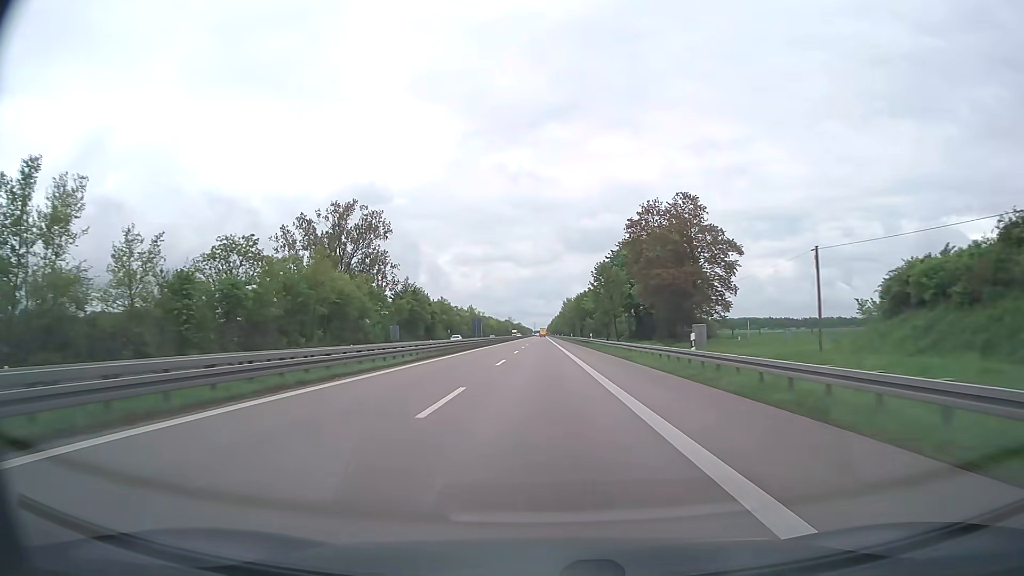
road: trunk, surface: asphalt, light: Day
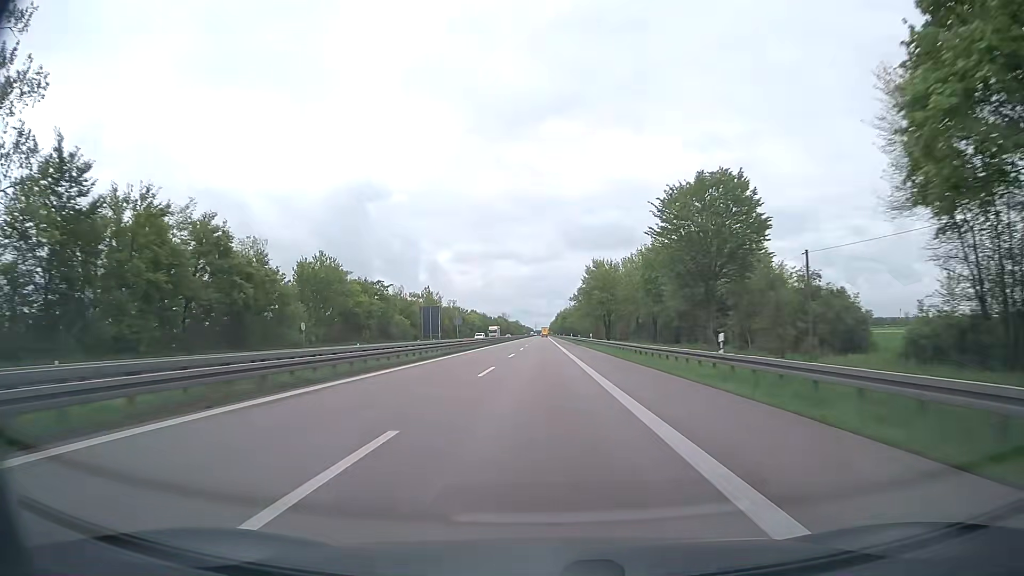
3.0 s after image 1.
(-0.3, +97.4) m; 0°
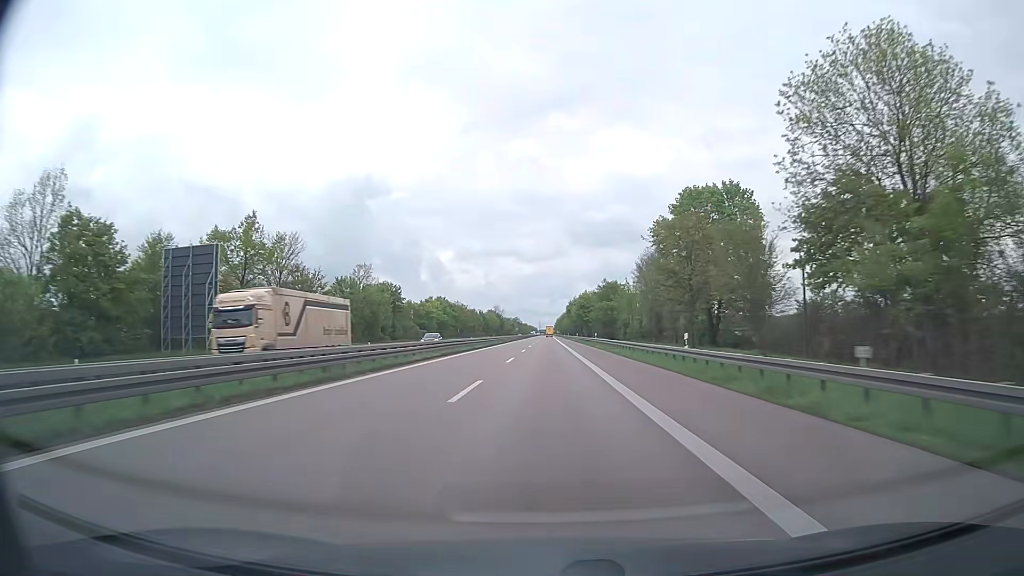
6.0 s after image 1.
(+0.1, +98.1) m; 0°
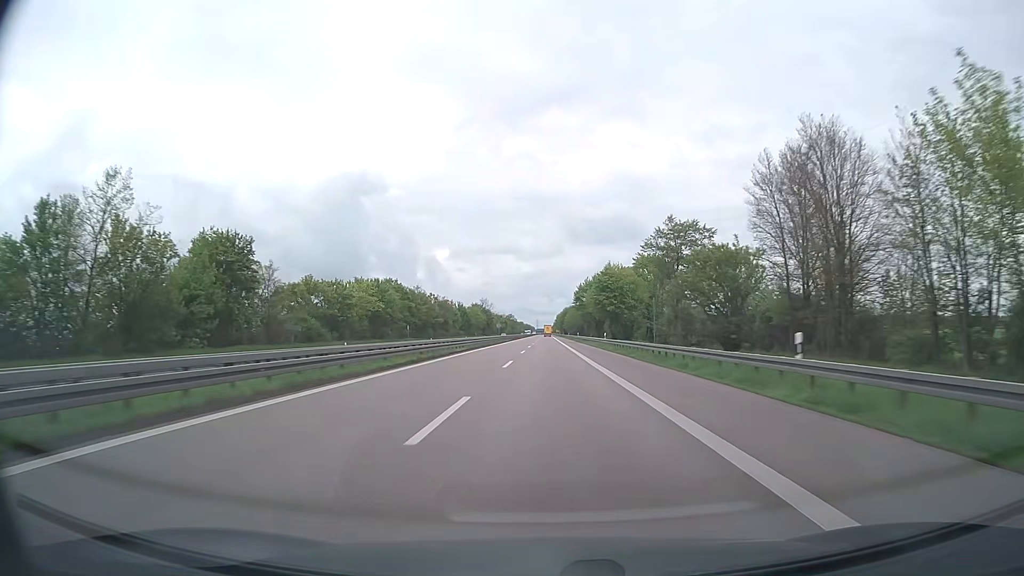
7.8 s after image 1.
(0.0, +59.0) m; 0°
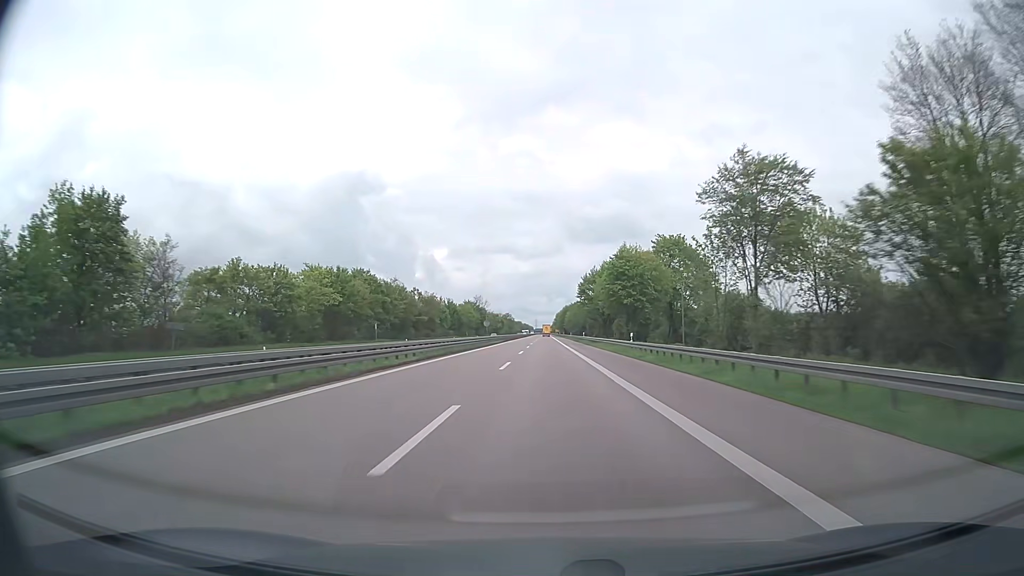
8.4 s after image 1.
(0.0, +19.7) m; 0°
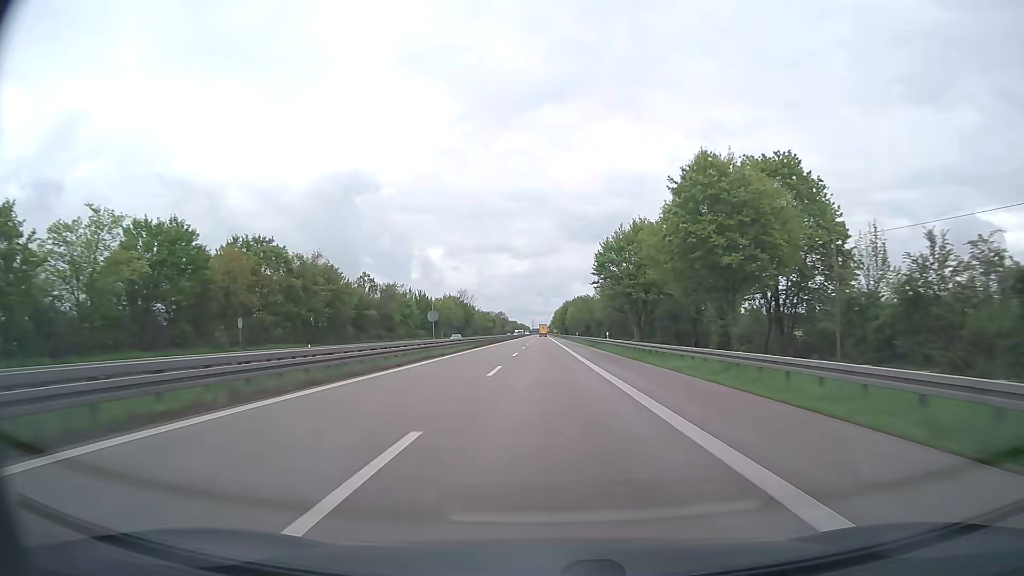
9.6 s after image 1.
(+0.1, +39.2) m; 0°
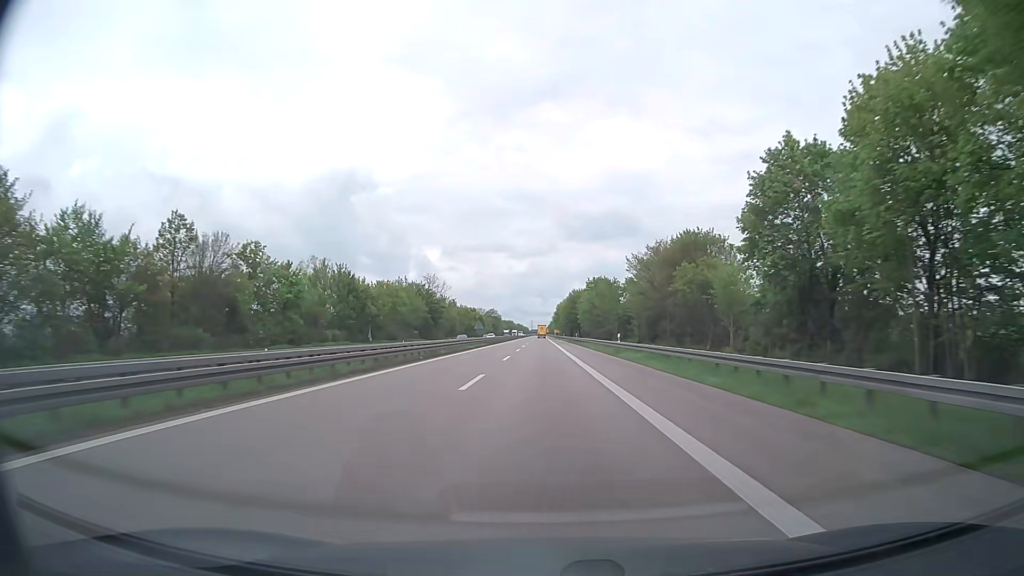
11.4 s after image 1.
(0.0, +58.9) m; 0°
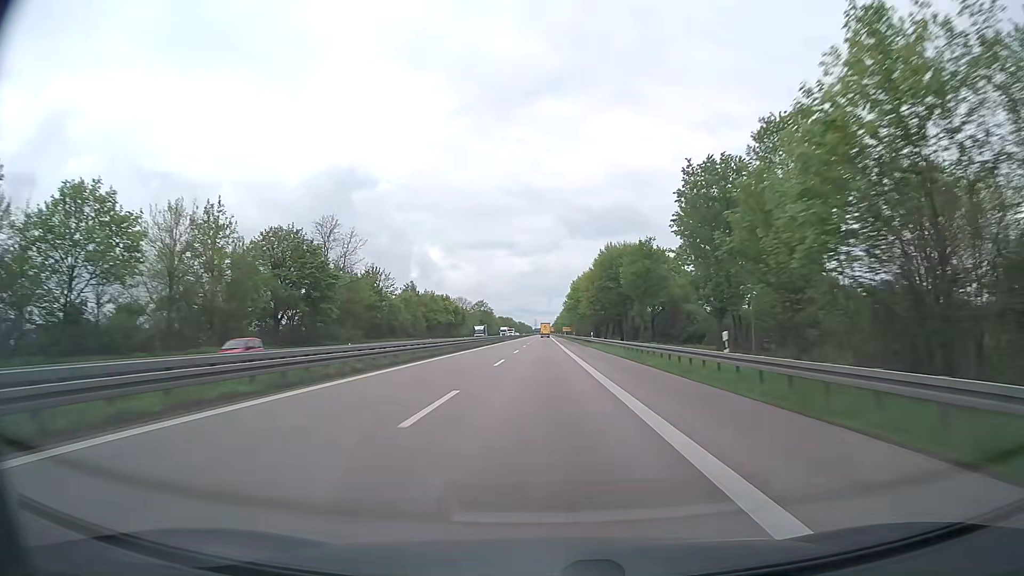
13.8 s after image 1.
(-0.1, +78.6) m; 0°
(0, +10) (0, +20) (0, +30) (0, +40) (0, +50) (0, +60) (0, +70) (0, +80) (0, +90) (0, +100) m
